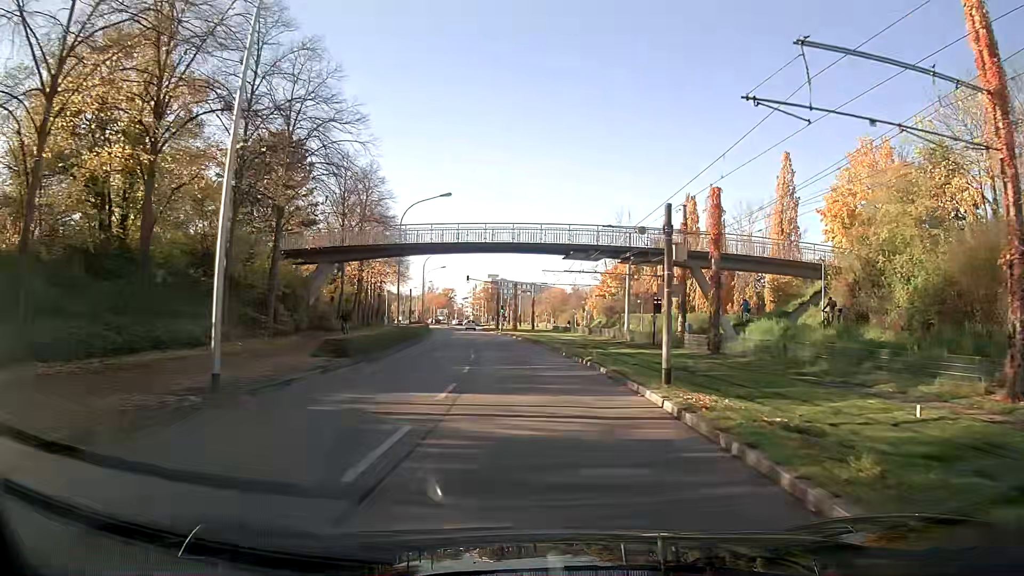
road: tertiary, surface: asphalt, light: Day
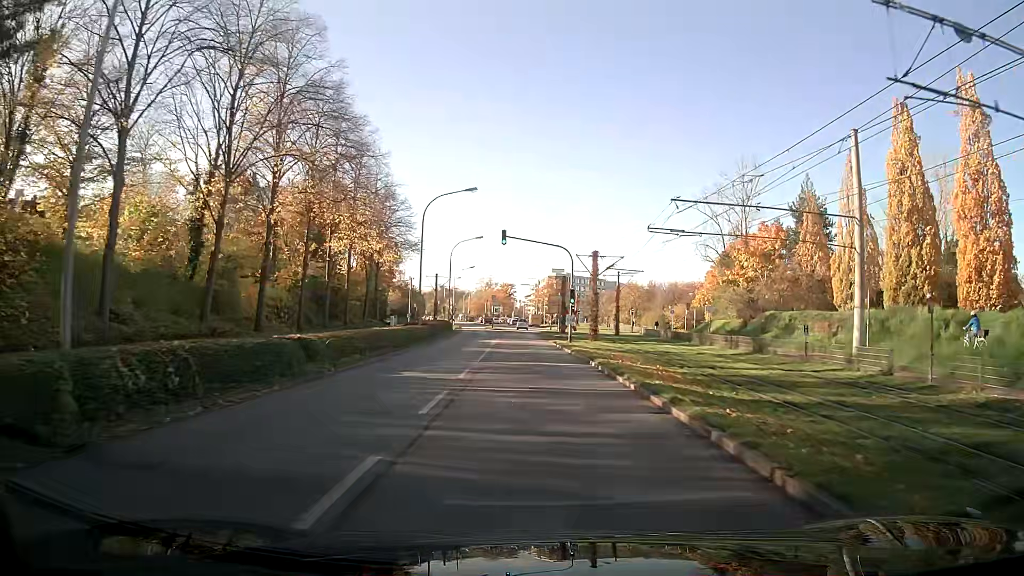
(-1.7, +37.8) m; -5°
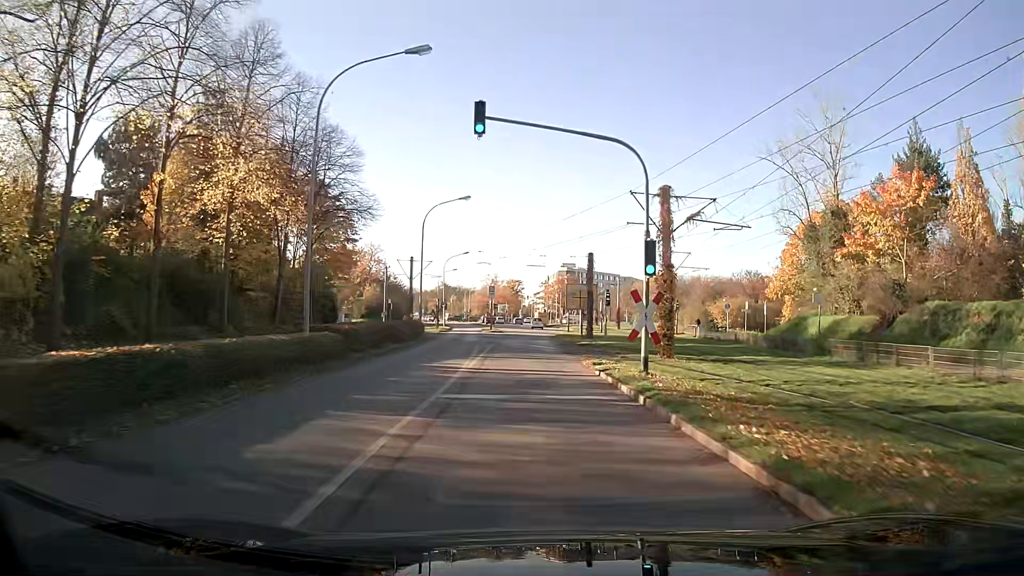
(-0.2, +22.6) m; -1°
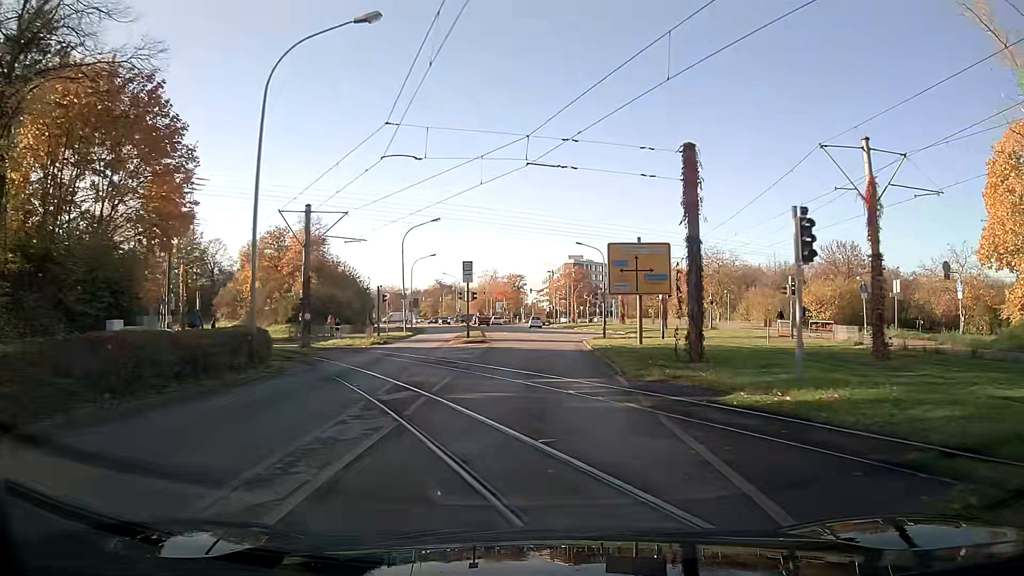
(-0.1, +29.6) m; 0°
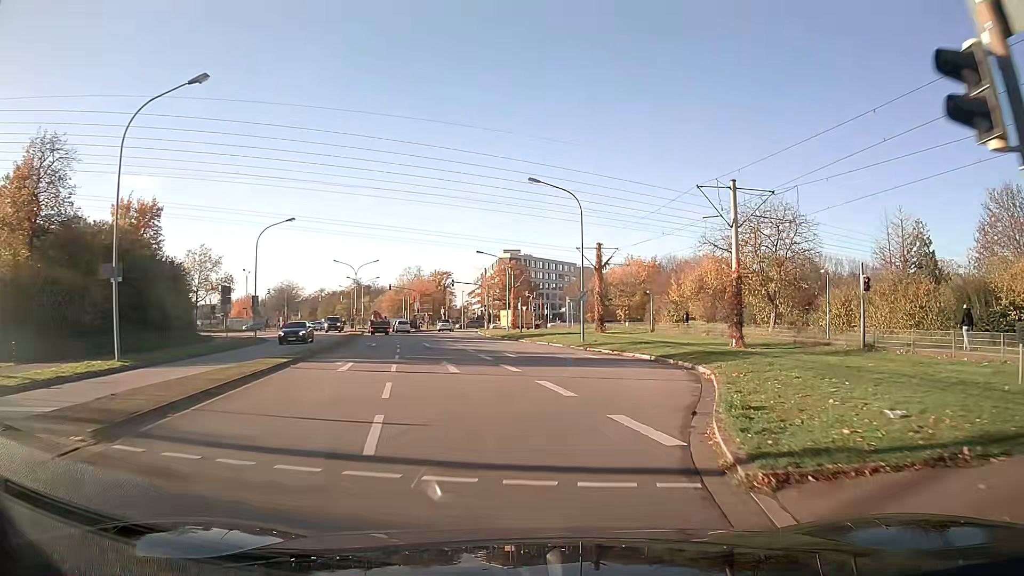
(+1.5, +35.6) m; +7°
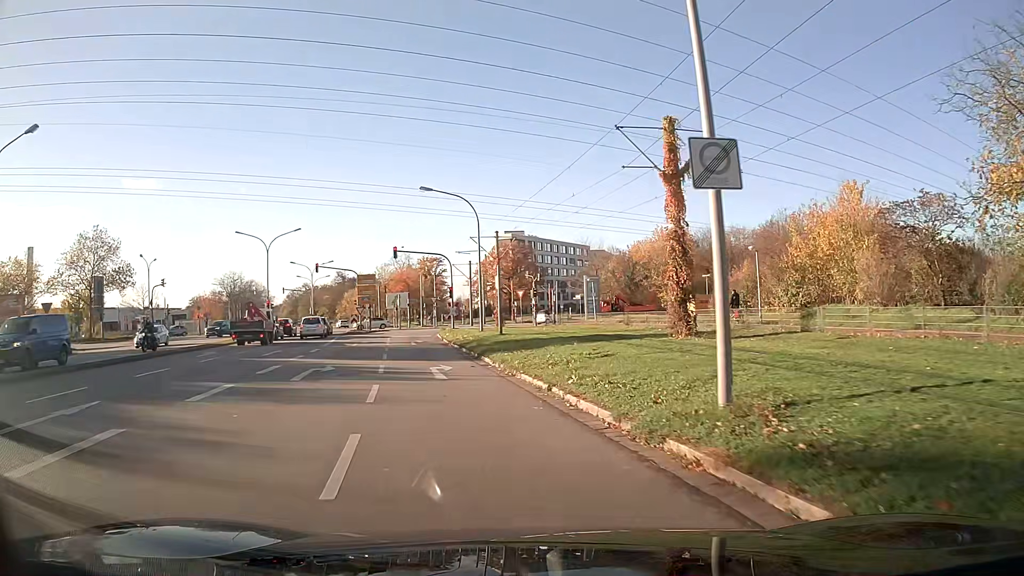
(+0.3, +31.7) m; -4°
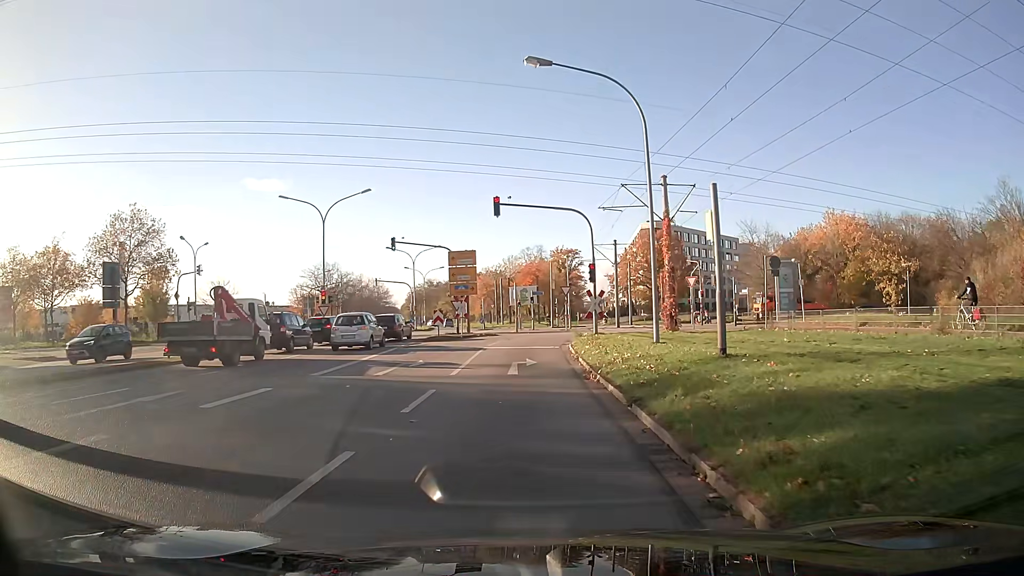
(-1.9, +19.0) m; -10°
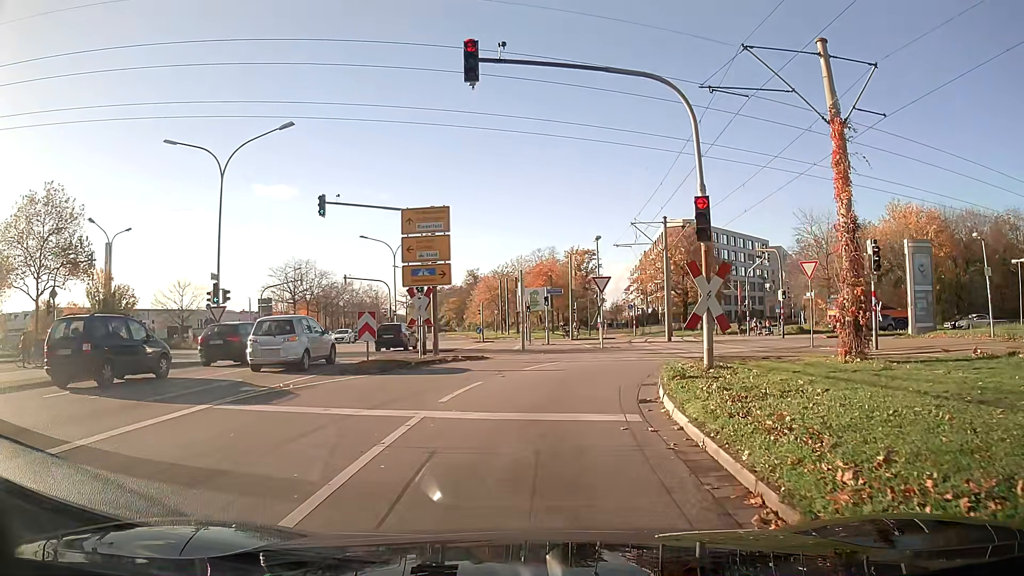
(-0.1, +16.6) m; -1°
